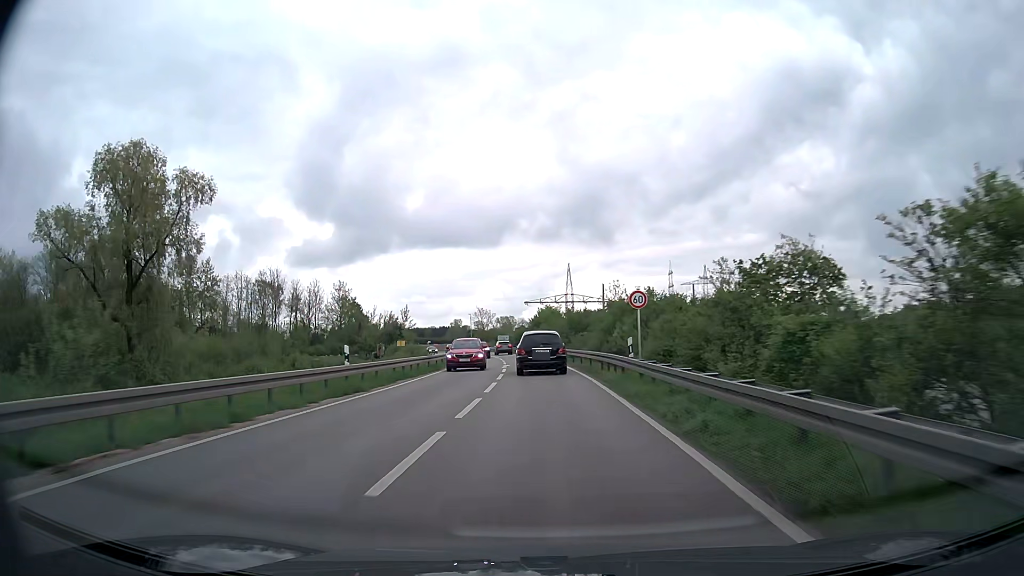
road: primary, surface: asphalt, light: Day
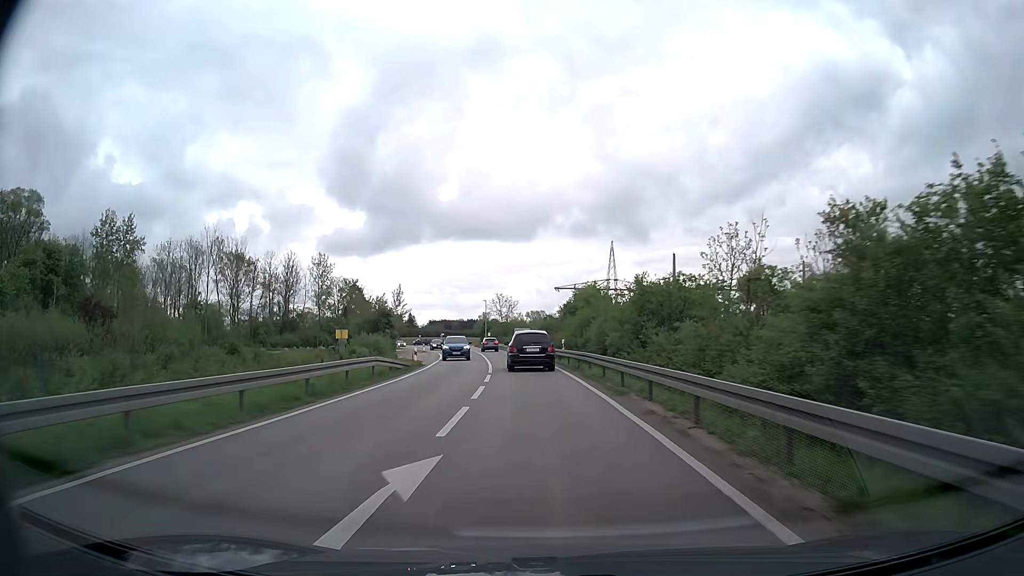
(-0.6, +32.5) m; -3°
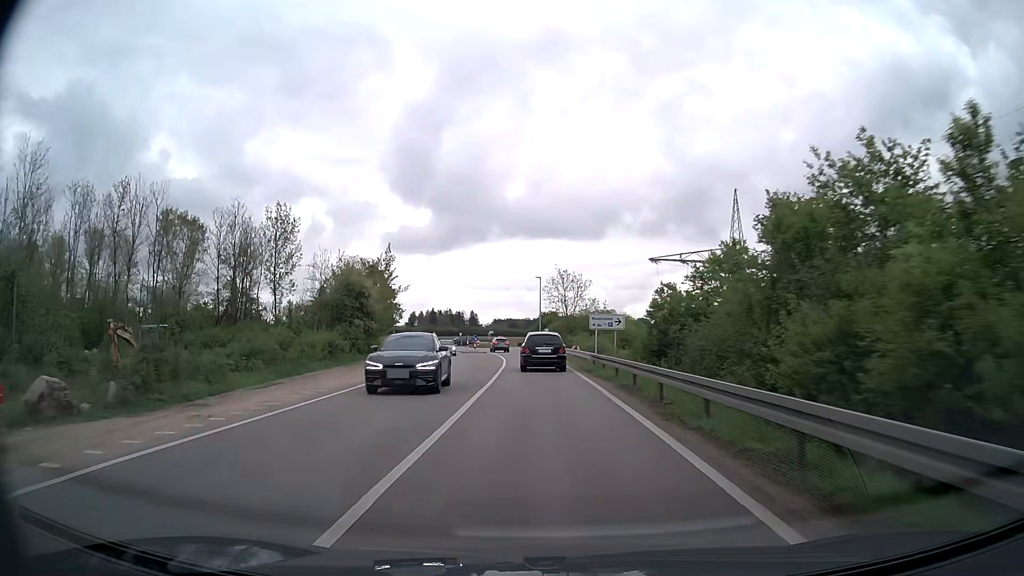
(-2.1, +44.1) m; -5°
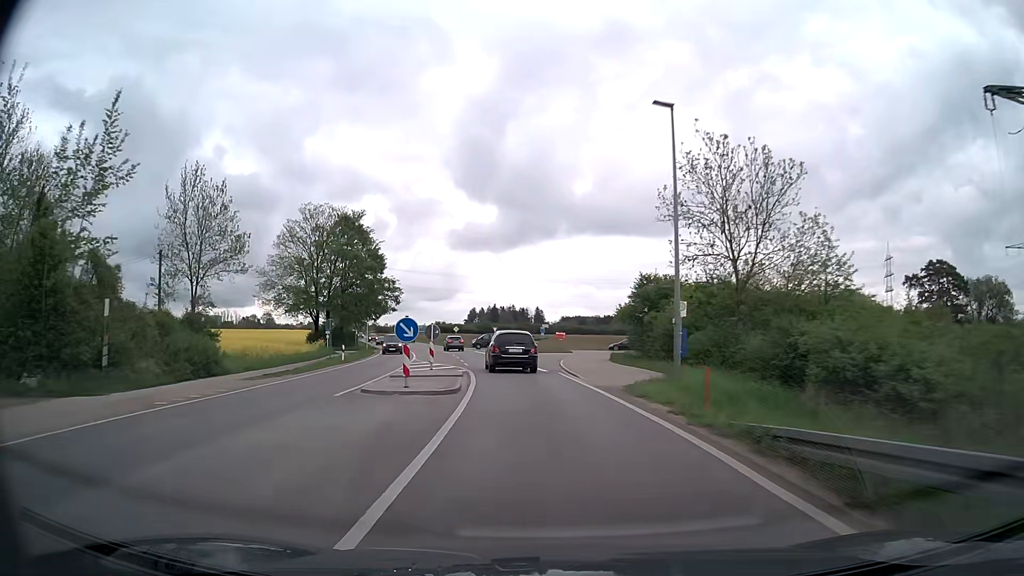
(-2.5, +55.1) m; -6°
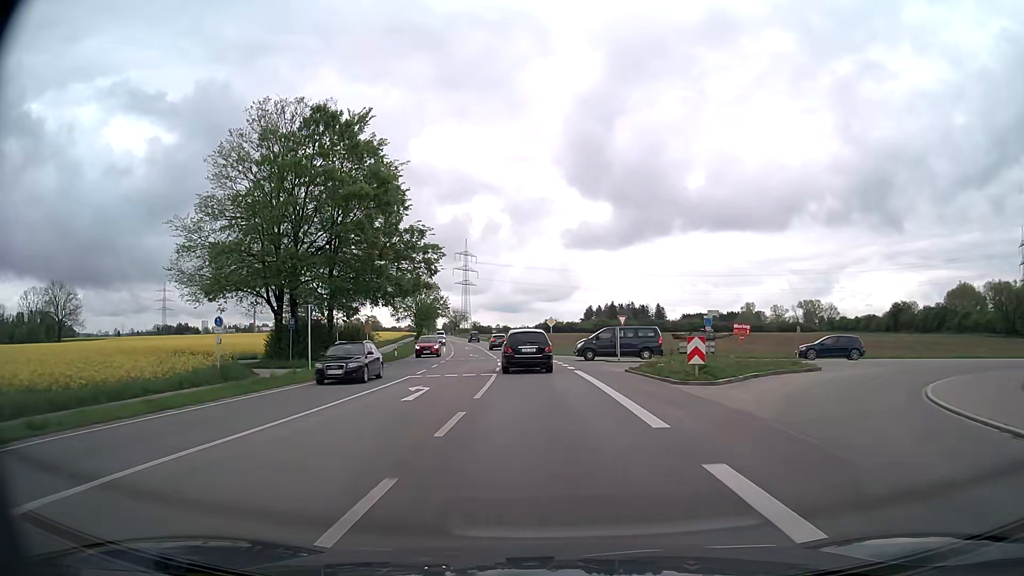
(-3.8, +42.7) m; -10°
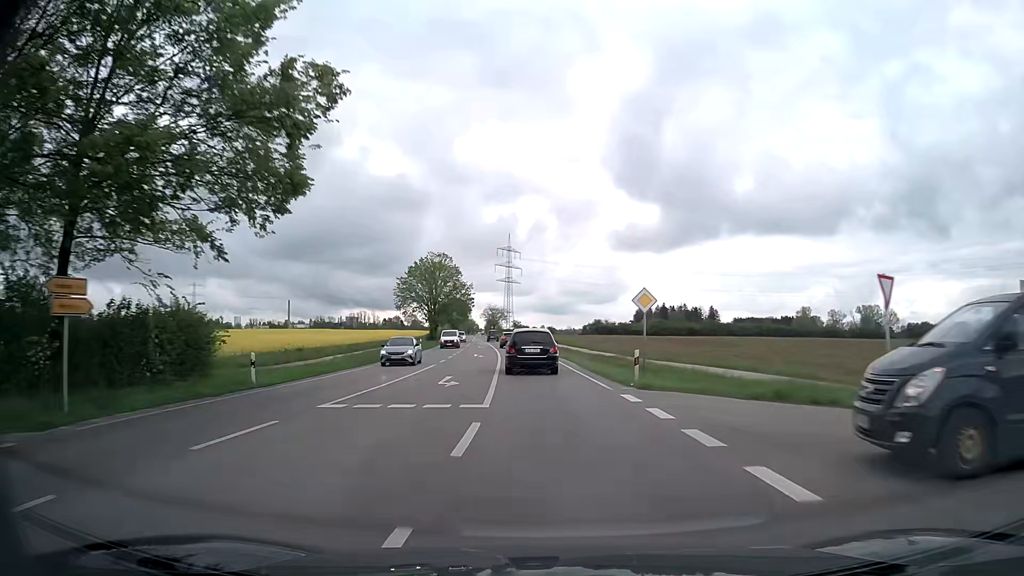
(-1.2, +32.5) m; -4°
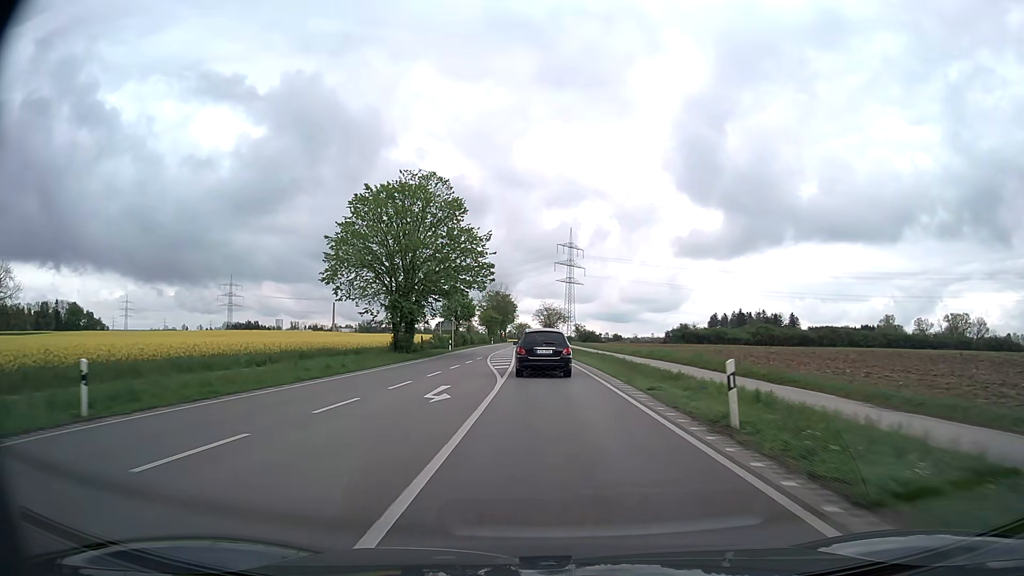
(-2.8, +55.0) m; -5°
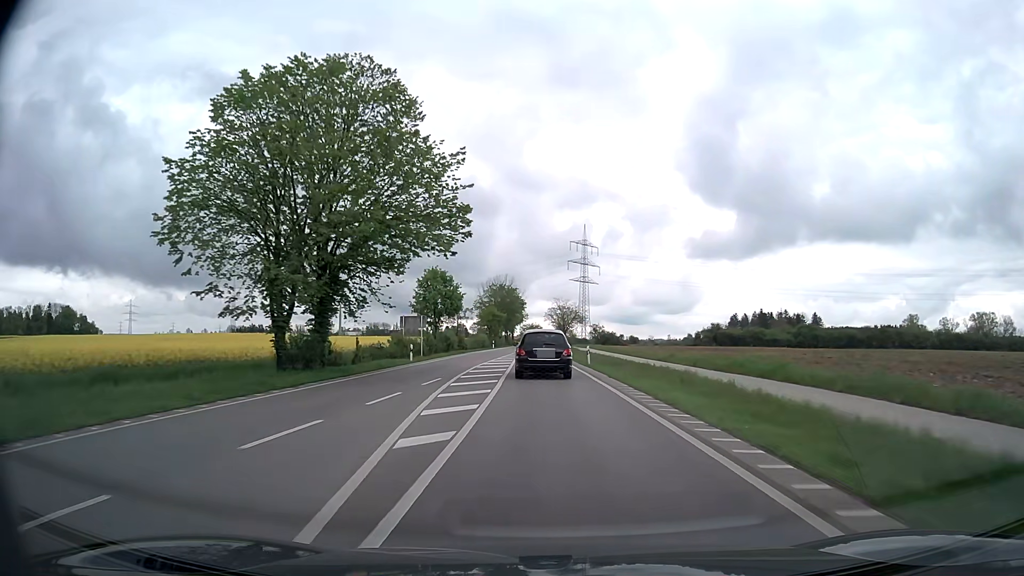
(-0.2, +22.3) m; -1°
(0, +10) (0, +20) (0, +30) (0, +40) (-1, +50) (-1, +60) (-1, +70) (-1, +80) (-1, +90) (-1, +100) m
